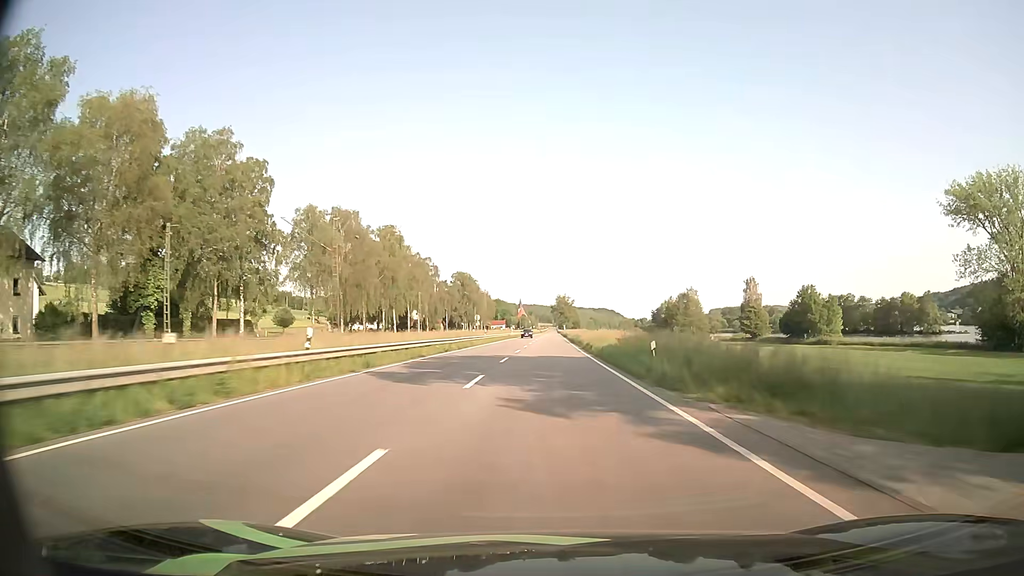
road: primary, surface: asphalt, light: Day
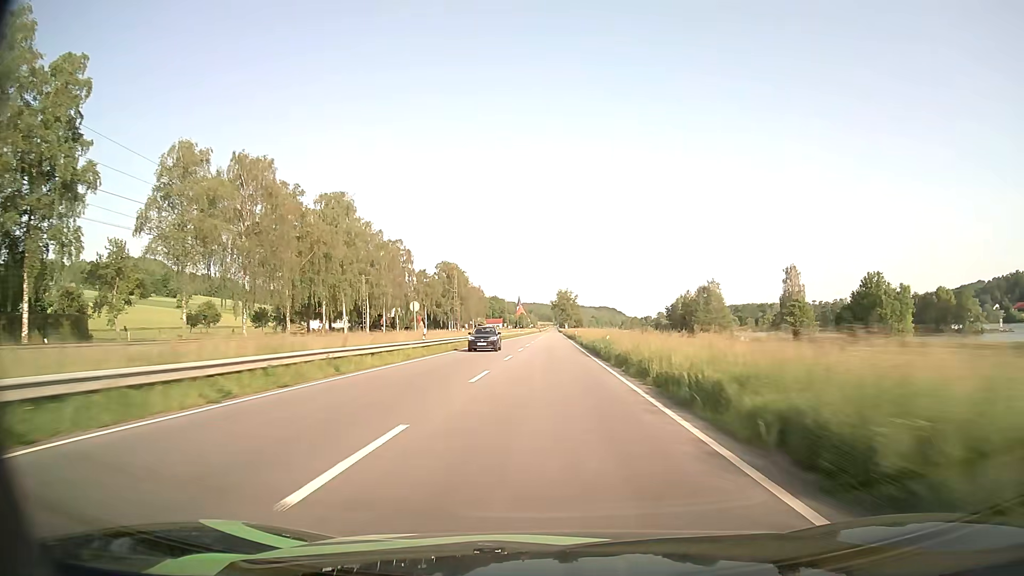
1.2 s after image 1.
(0.0, +34.3) m; 0°
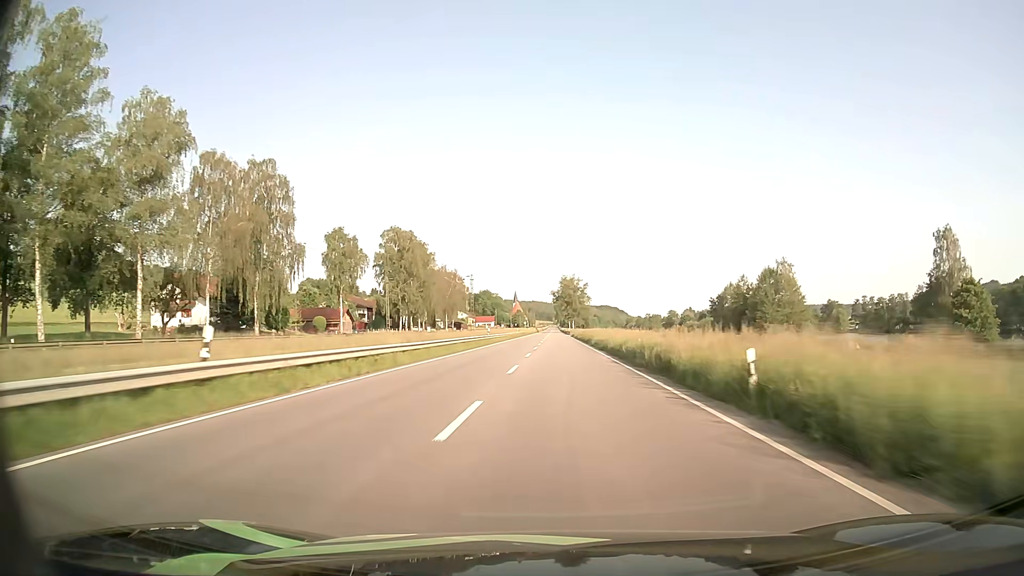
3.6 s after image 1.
(-0.3, +69.5) m; 0°
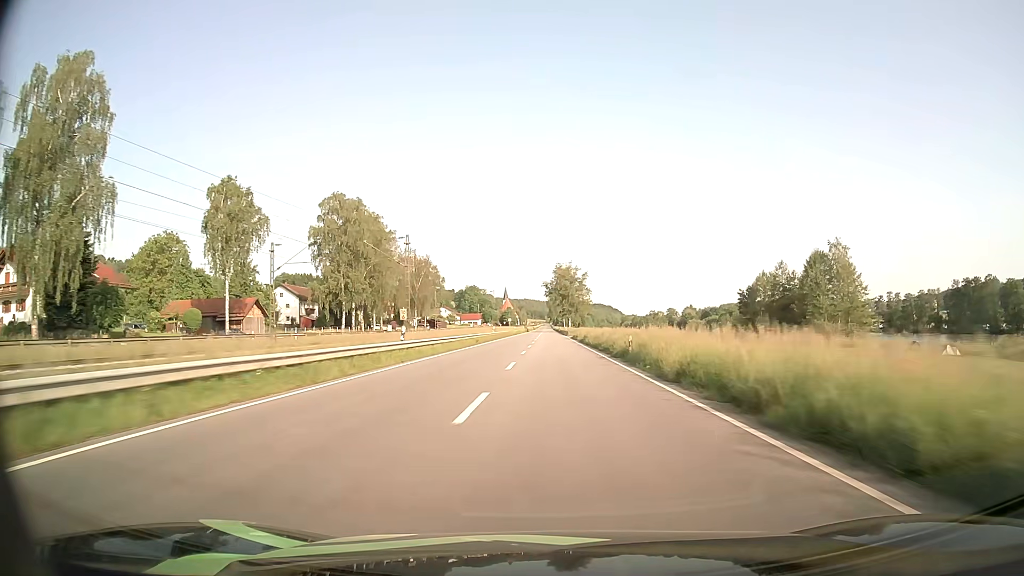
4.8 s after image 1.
(+0.1, +34.9) m; 0°
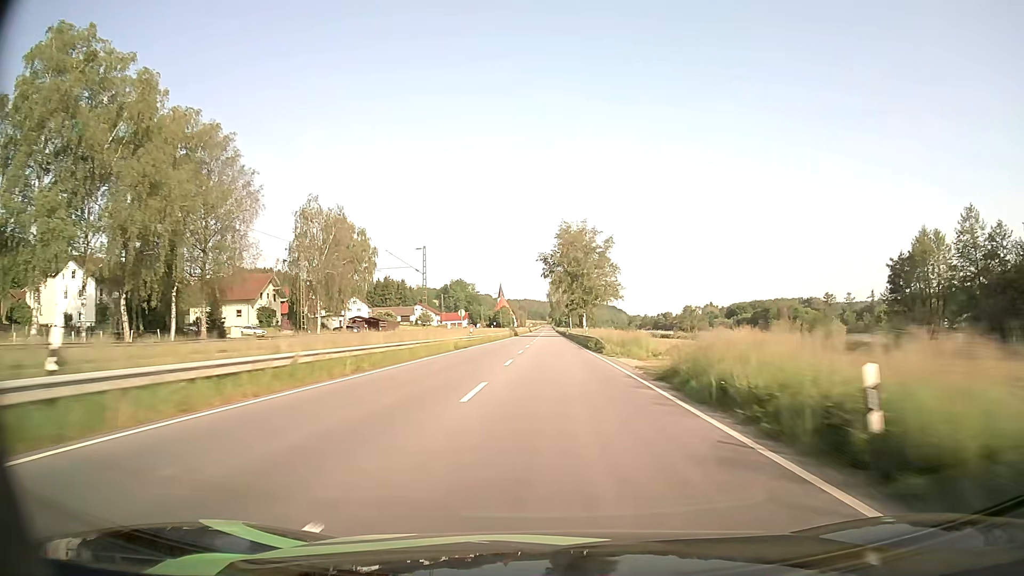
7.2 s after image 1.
(+0.3, +69.5) m; 0°
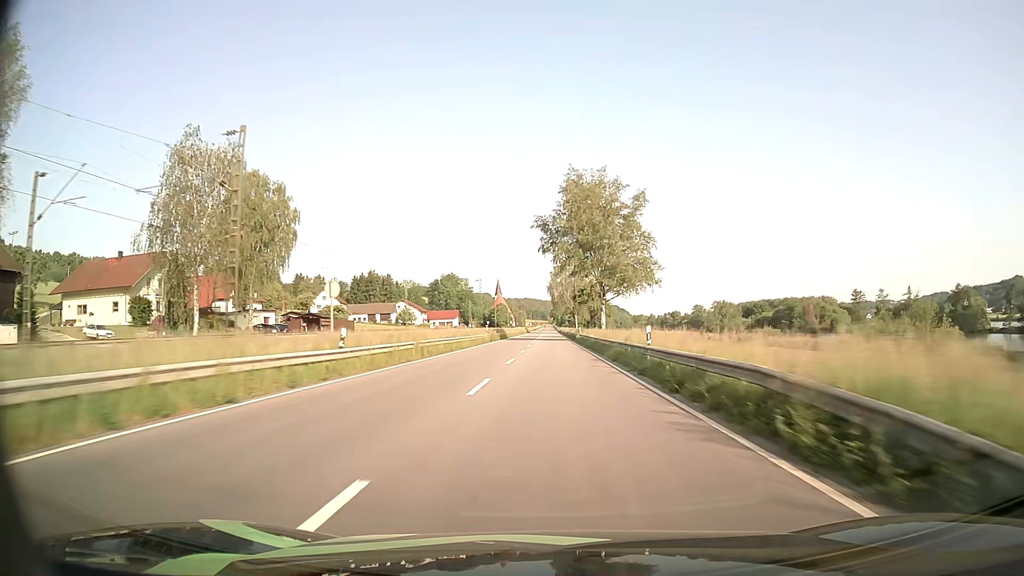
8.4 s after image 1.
(0.0, +34.9) m; 0°
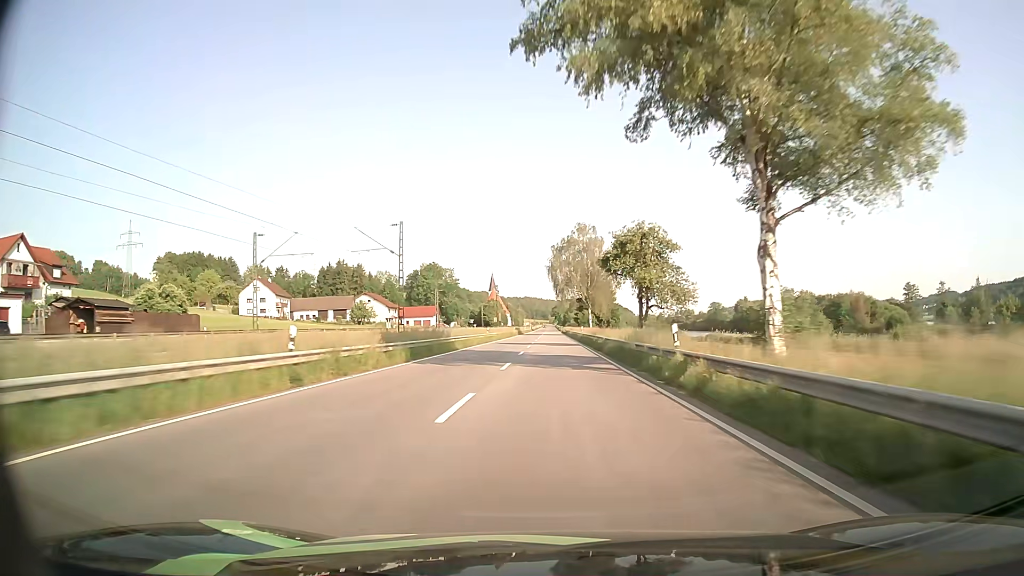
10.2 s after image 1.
(-0.1, +52.6) m; 0°
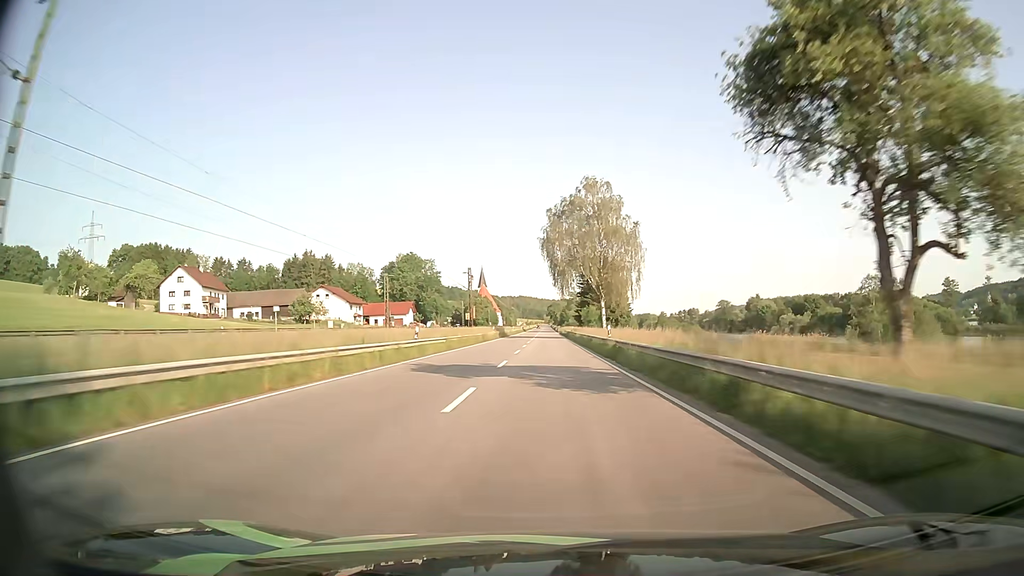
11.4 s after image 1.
(+0.1, +35.1) m; 0°
(0, +10) (0, +20) (0, +30) (0, +40) (0, +50) (0, +60) (0, +70) (0, +80) (0, +90) (0, +100) m
